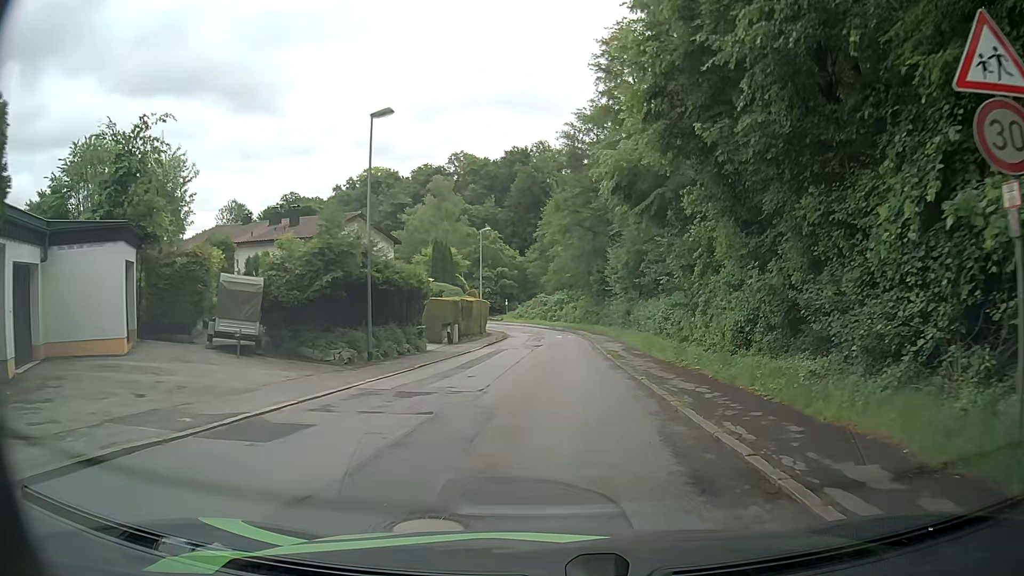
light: Day
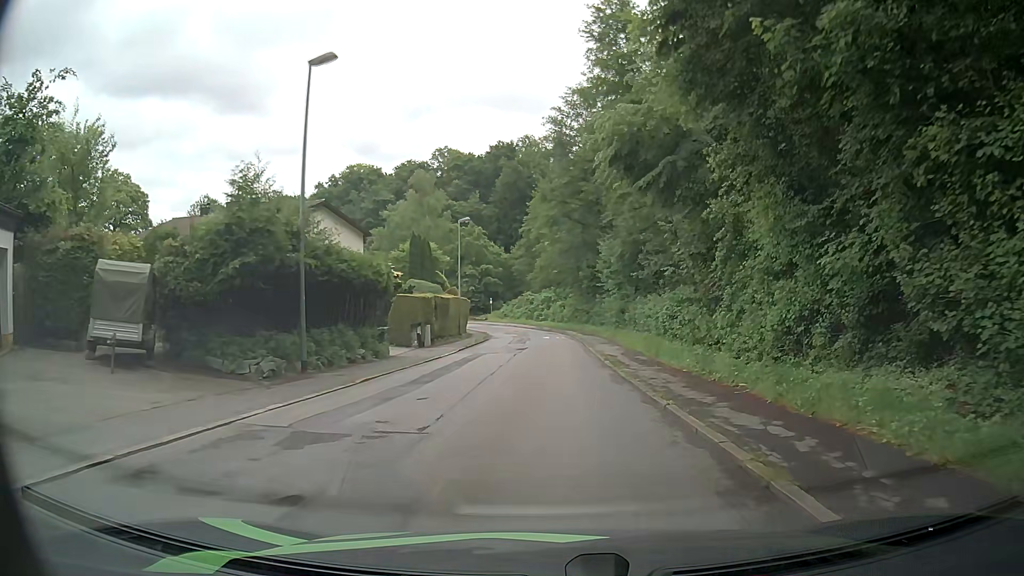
(0.0, +4.9) m; -1°
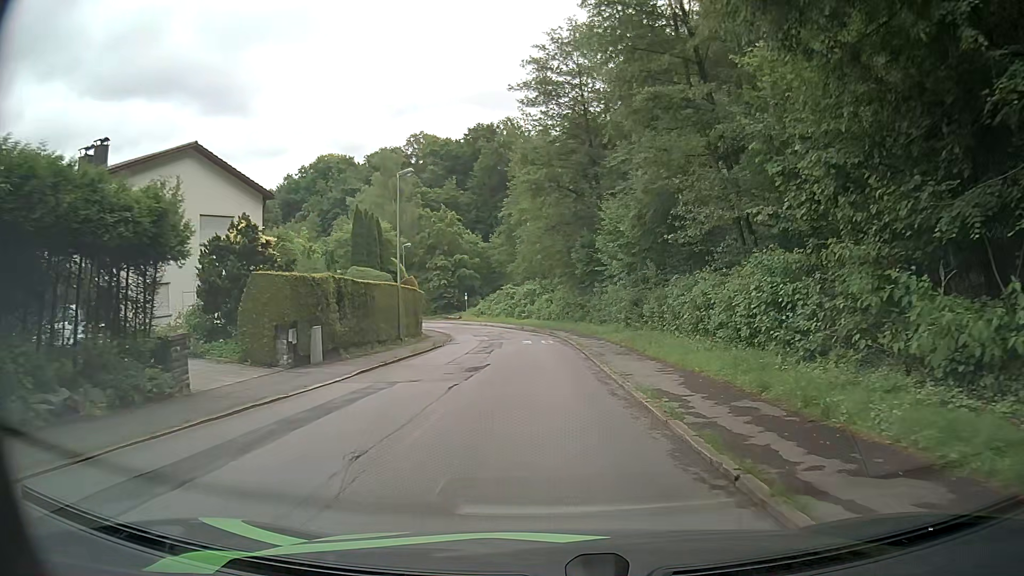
(+0.6, +14.7) m; +2°
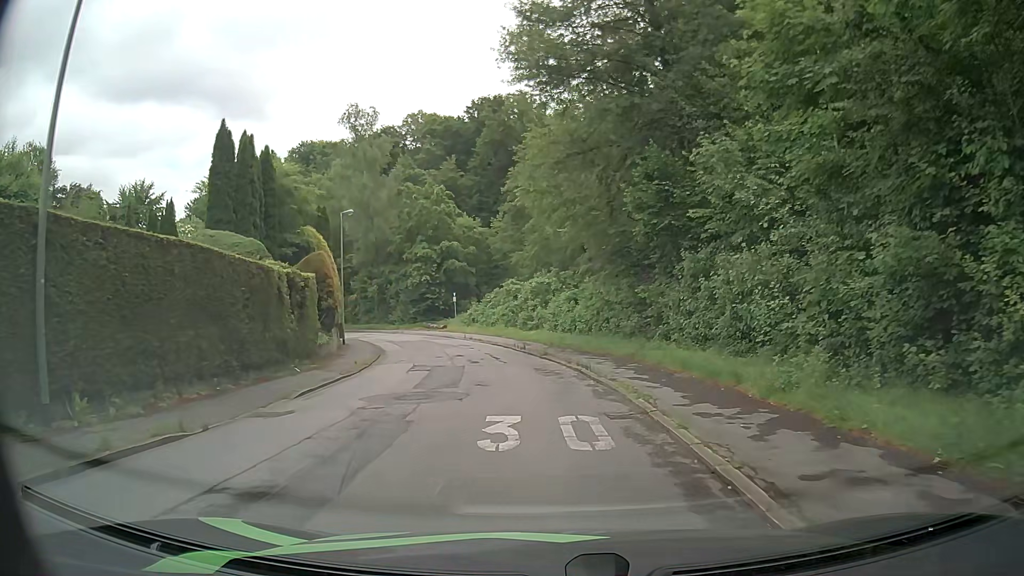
(0.0, +24.4) m; -1°
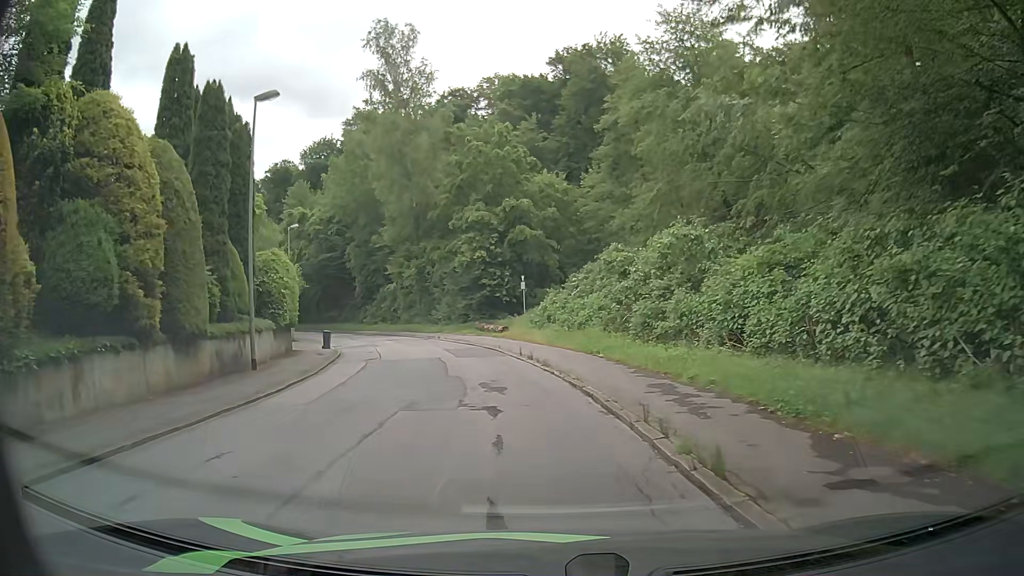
(-0.9, +23.1) m; -6°
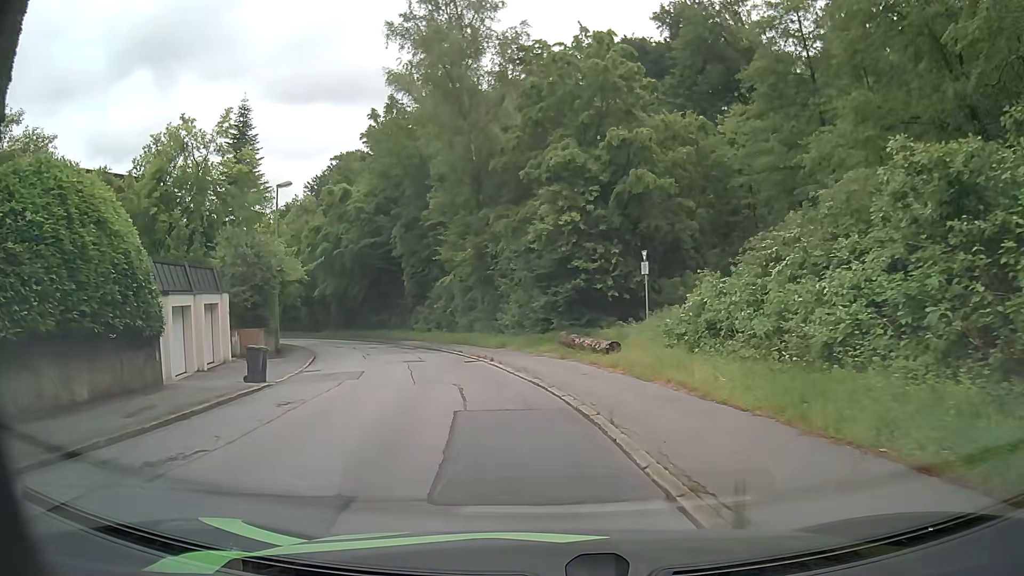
(-1.5, +17.6) m; -9°
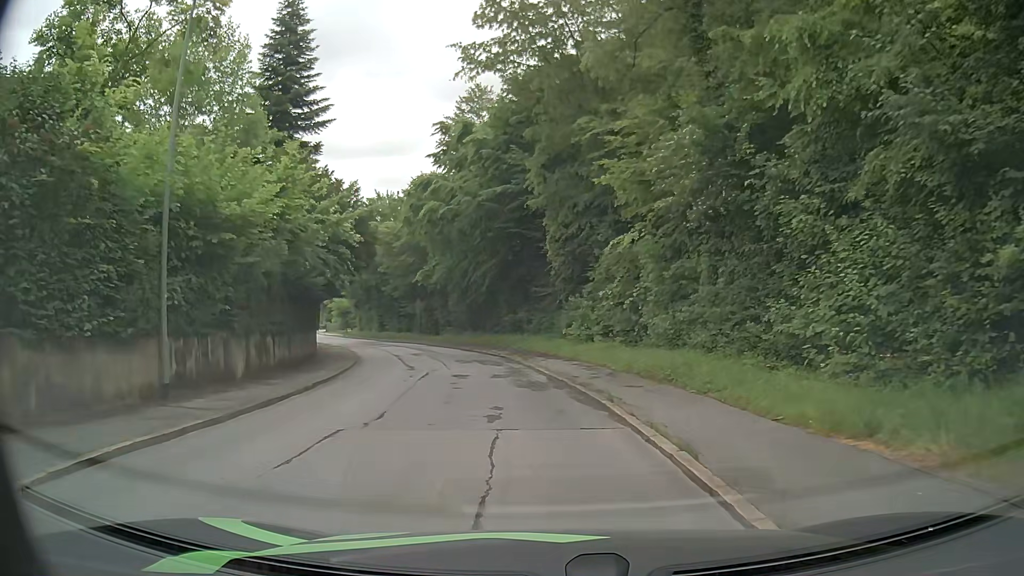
(-3.1, +21.3) m; -15°
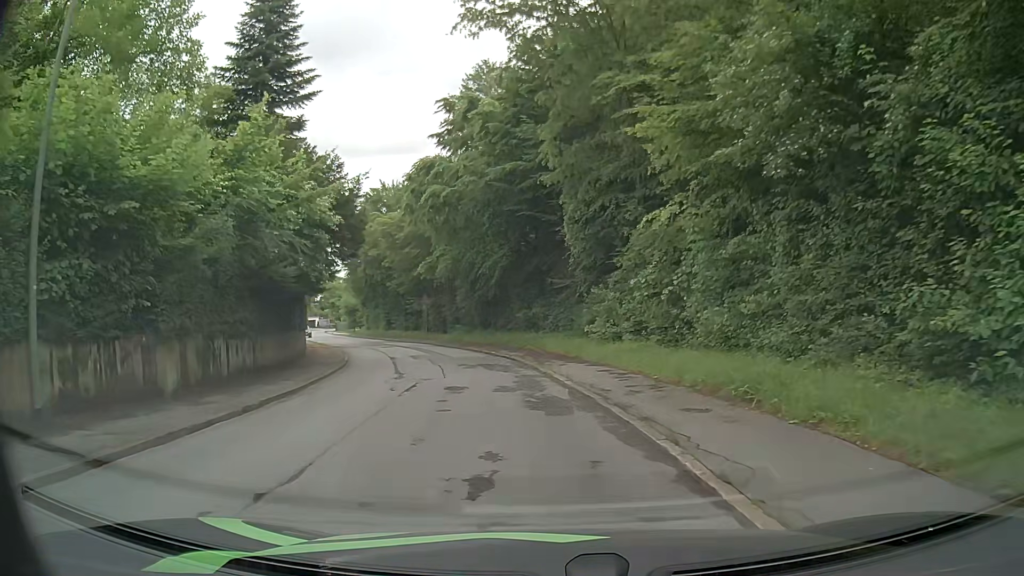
(0.0, +4.2) m; -2°
(0, +10) (-1, +20) (-3, +30) (-7, +39) (-10, +48) (-15, +58) (-19, +67) (-23, +76) (-27, +85) (-31, +94) m
